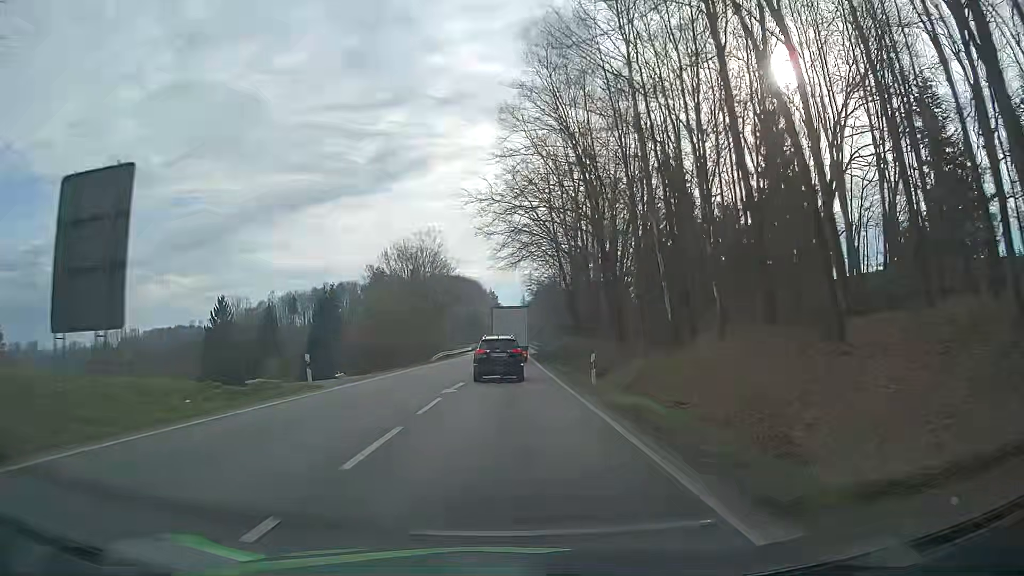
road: primary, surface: asphalt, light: Day
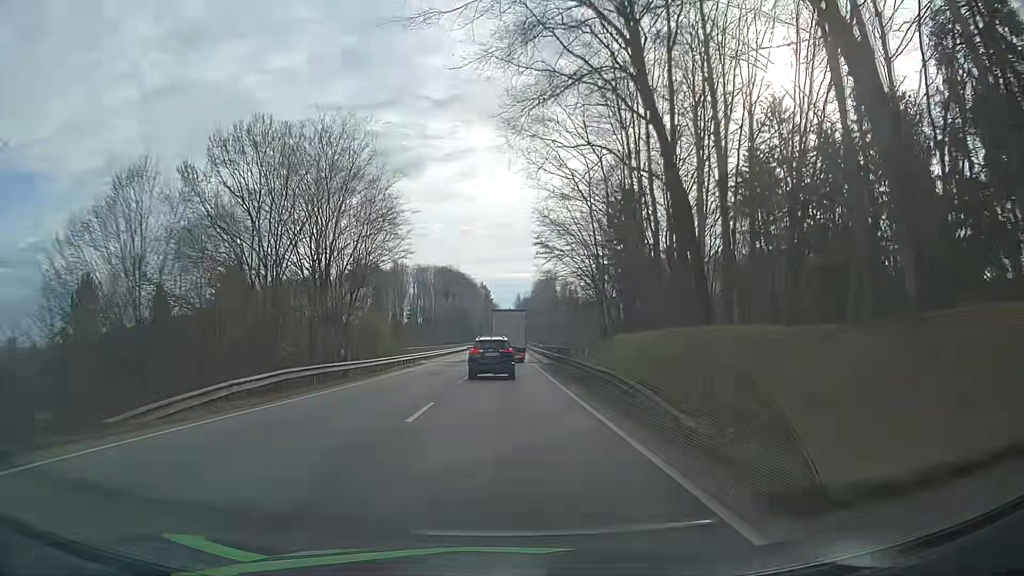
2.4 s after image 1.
(+0.2, +43.9) m; 0°
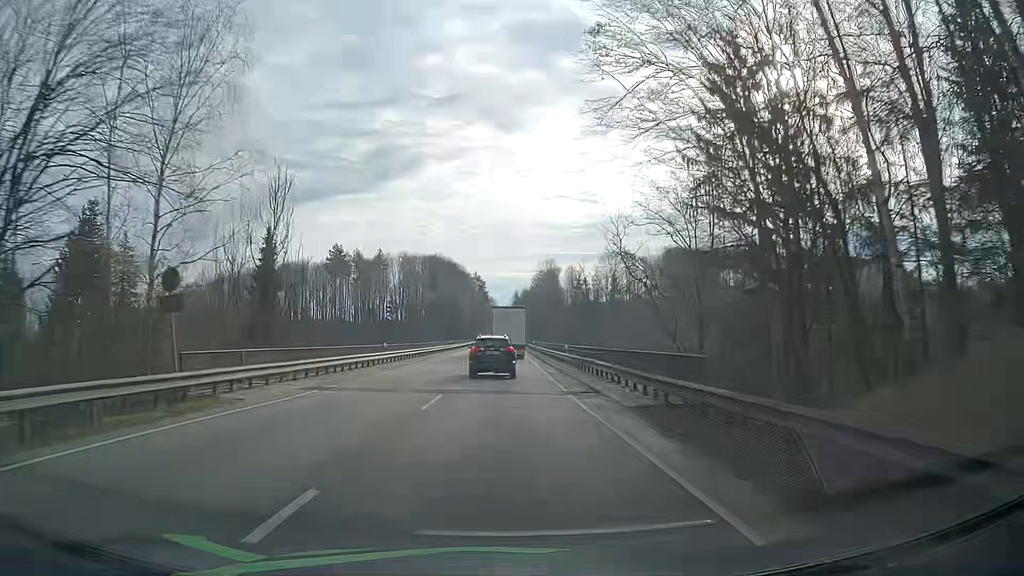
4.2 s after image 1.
(+0.1, +33.8) m; 0°
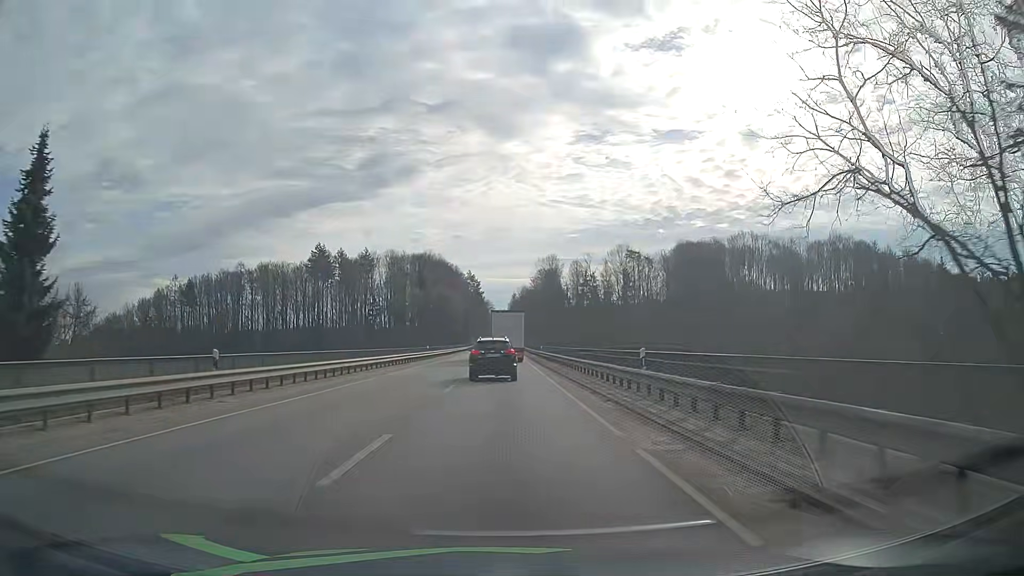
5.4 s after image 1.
(+0.2, +22.5) m; +1°
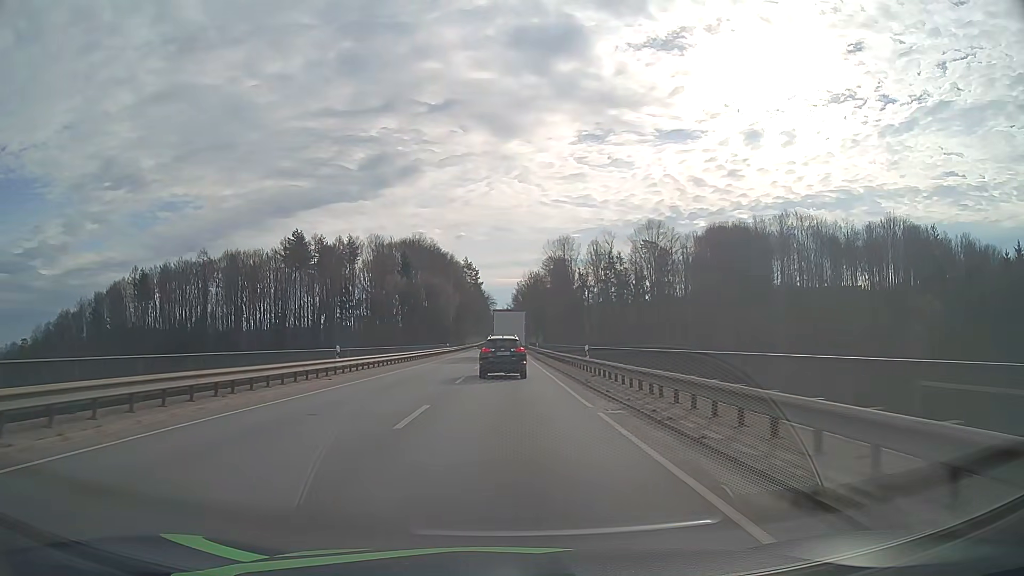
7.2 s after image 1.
(-0.2, +33.5) m; 0°
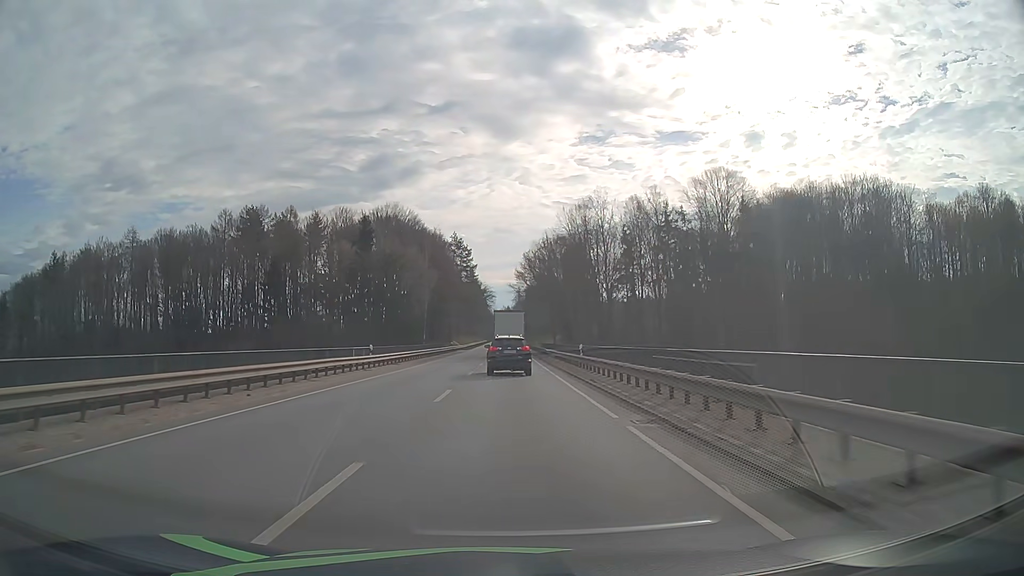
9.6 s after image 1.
(-0.1, +44.7) m; 0°
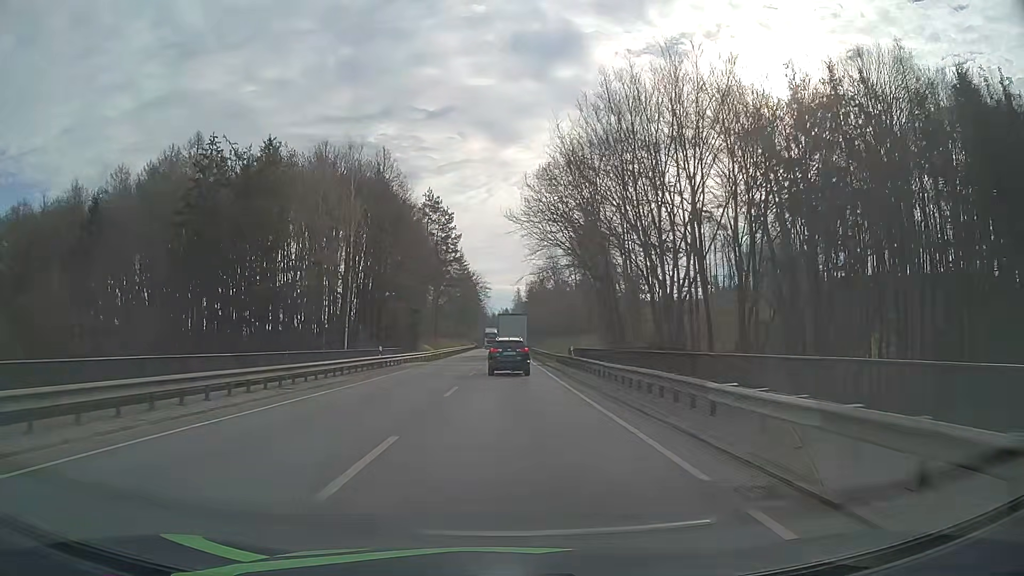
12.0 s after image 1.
(0.0, +45.8) m; 0°
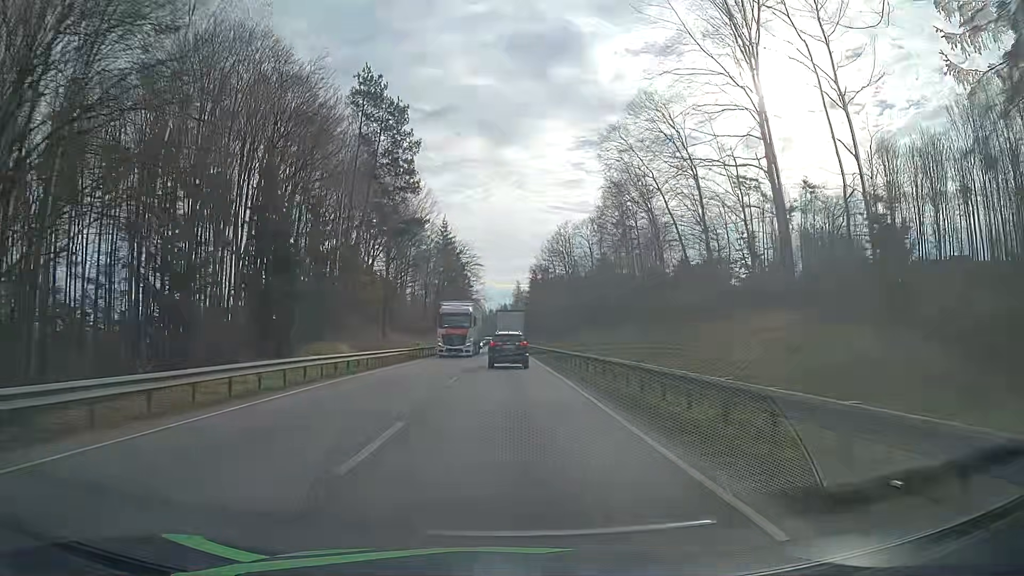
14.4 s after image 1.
(0.0, +47.1) m; 0°
(0, +10) (0, +20) (0, +30) (0, +40) (0, +50) (0, +60) (0, +70) (0, +80) (0, +90) (0, +100) m
